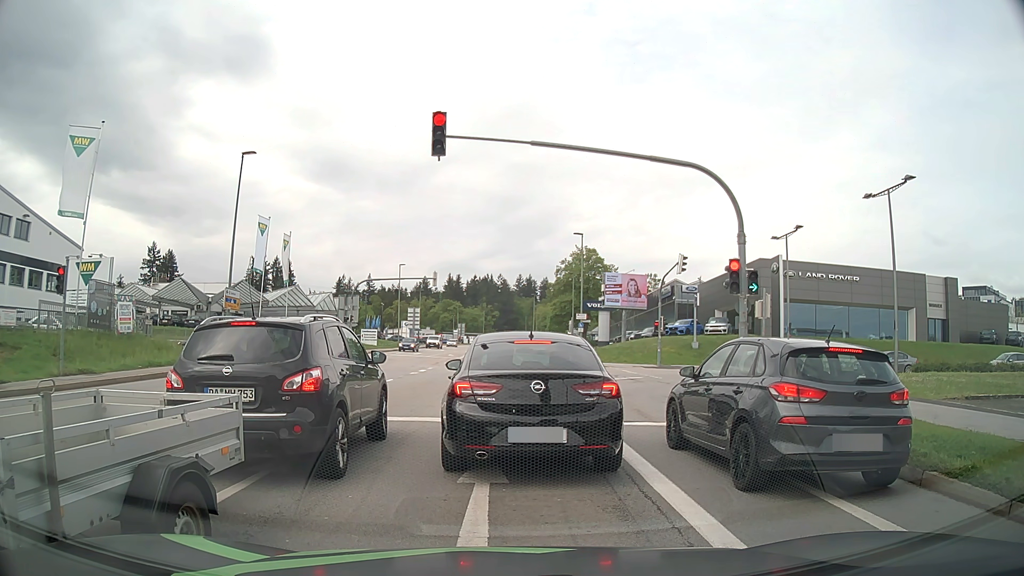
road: tertiary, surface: asphalt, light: Day
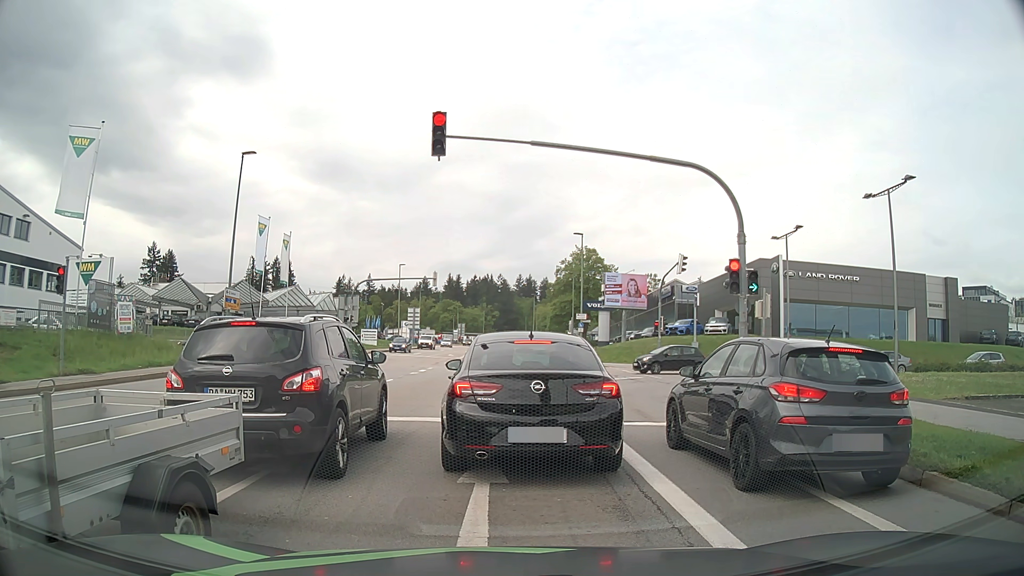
(0.0, 0.0) m; 0°
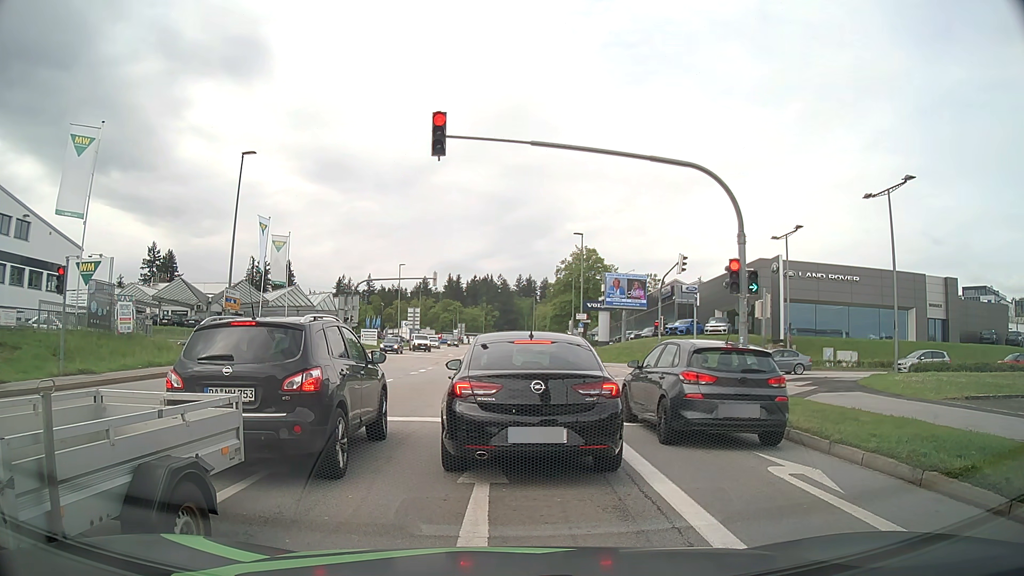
(0.0, 0.0) m; 0°
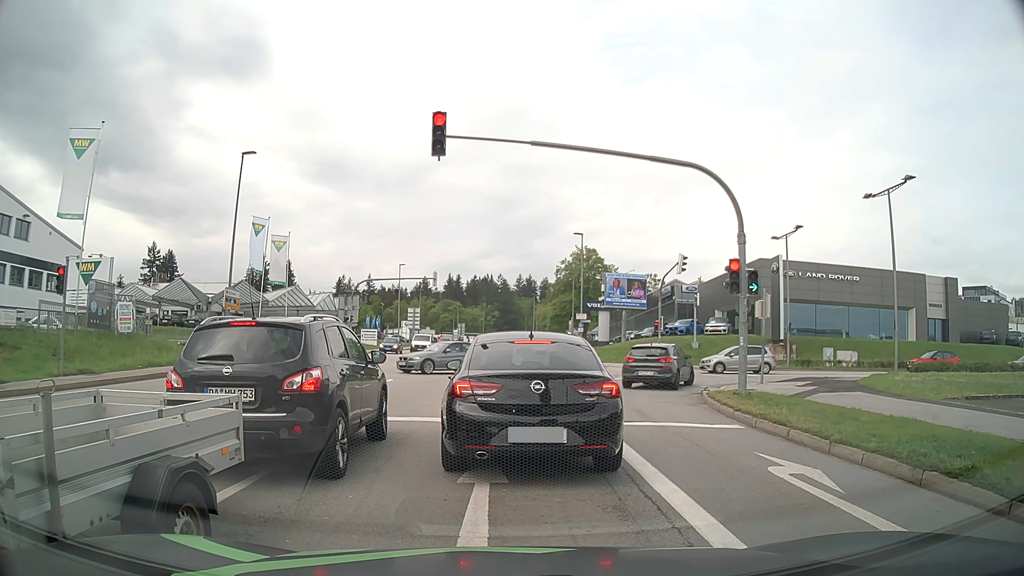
(0.0, 0.0) m; 0°
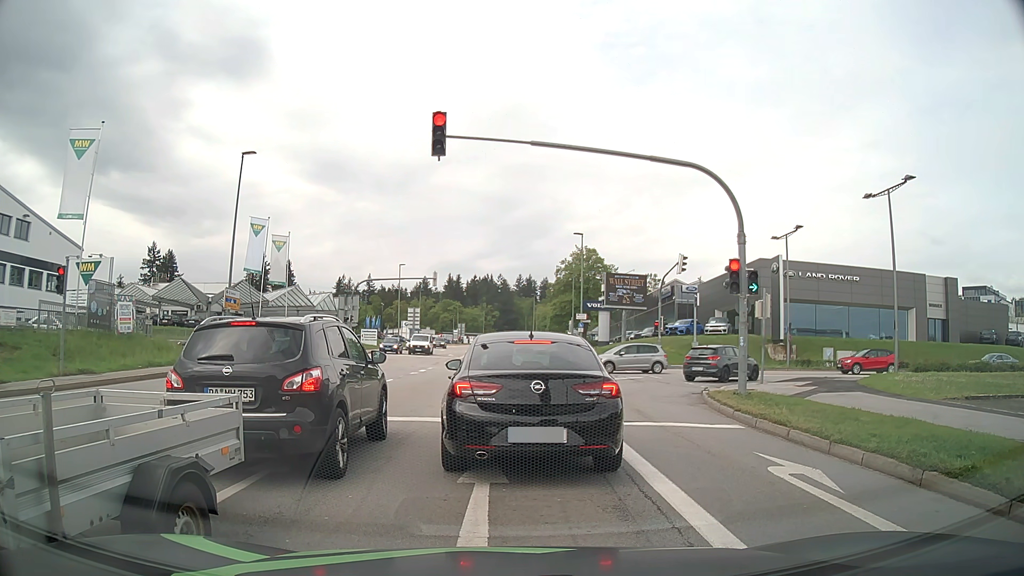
(0.0, 0.0) m; 0°
